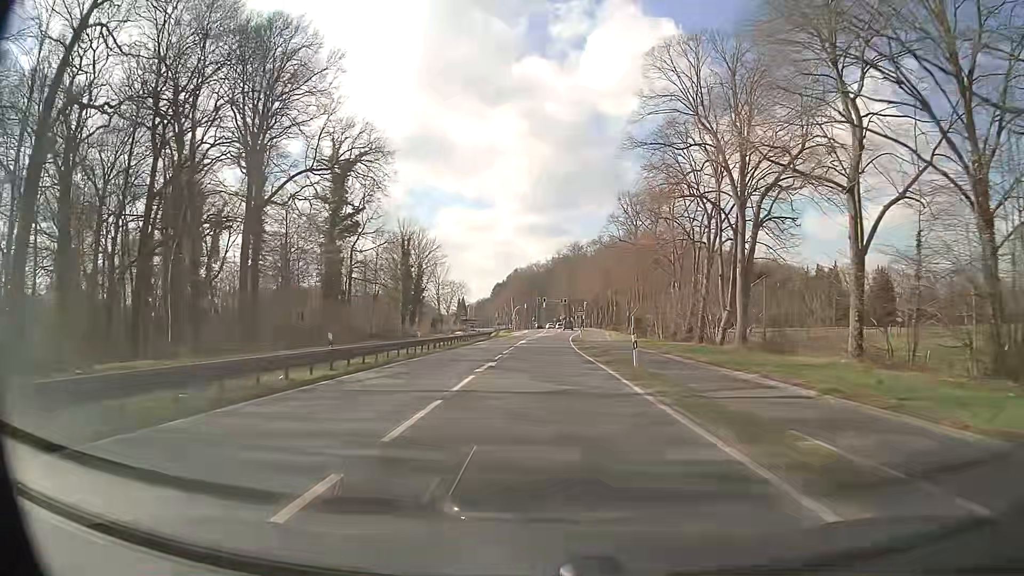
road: primary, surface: asphalt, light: Day
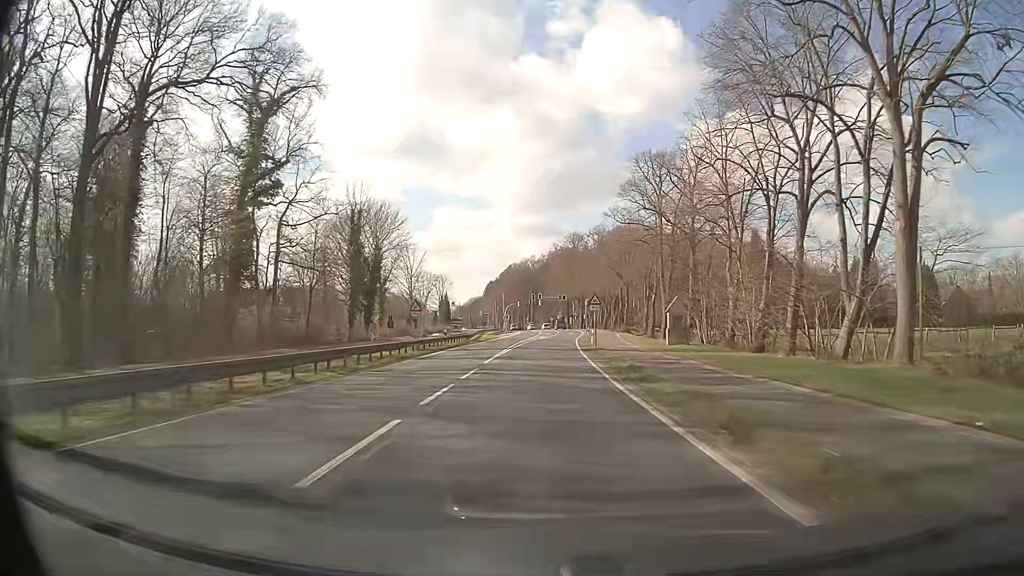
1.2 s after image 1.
(0.0, +21.6) m; 0°
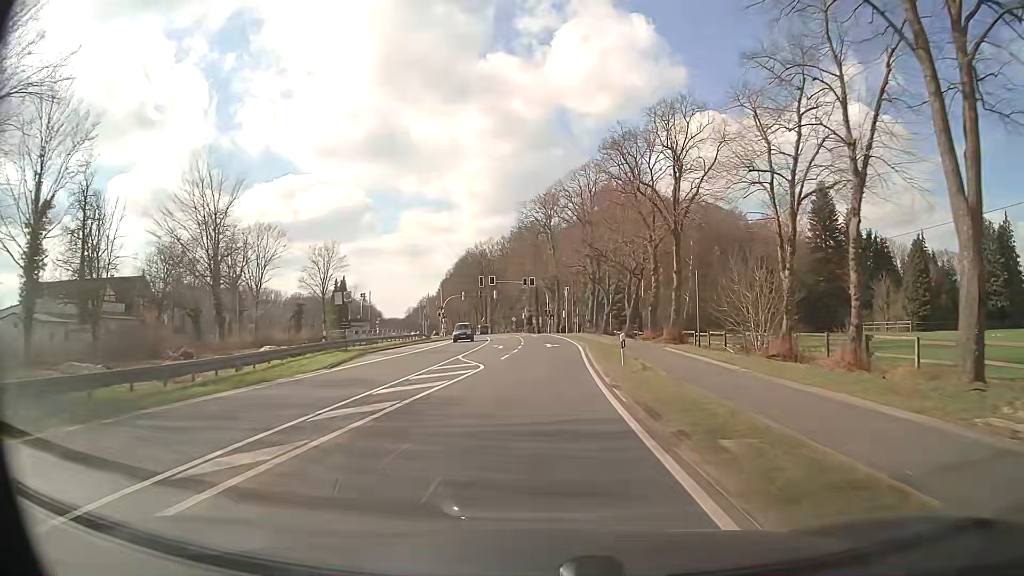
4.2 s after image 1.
(+1.3, +53.9) m; +3°
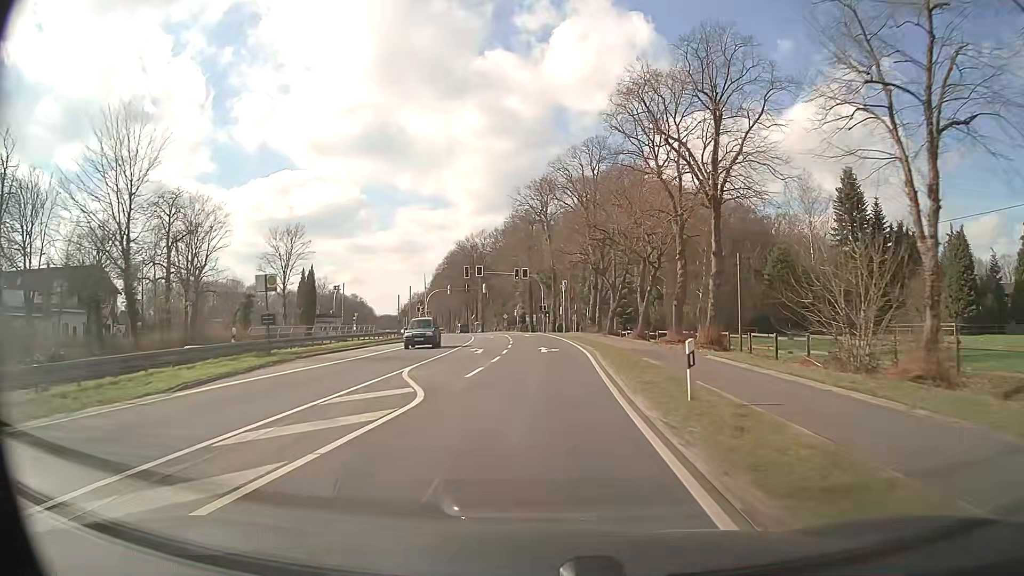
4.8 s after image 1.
(0.0, +10.8) m; 0°
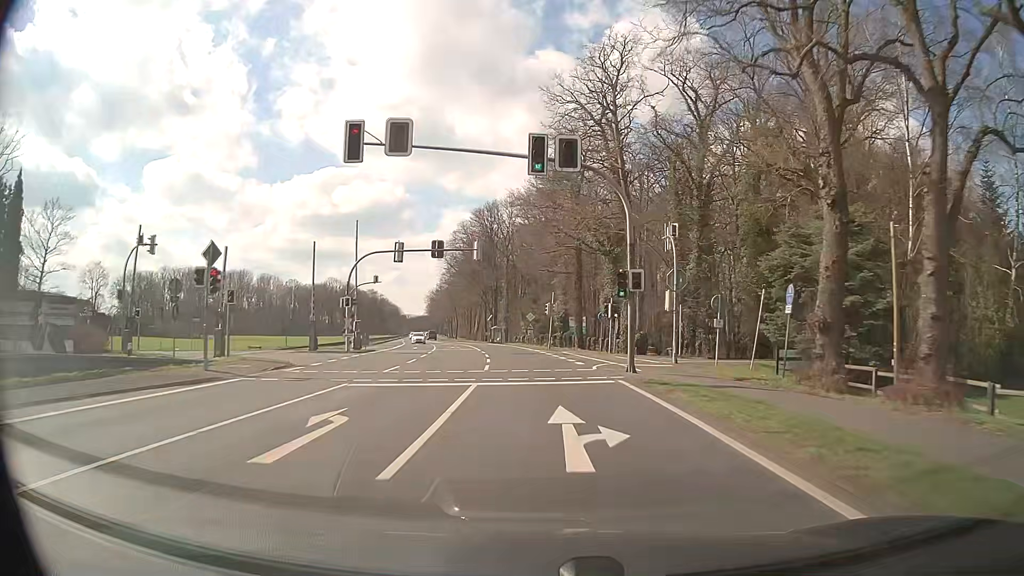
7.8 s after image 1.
(-1.4, +53.6) m; -4°
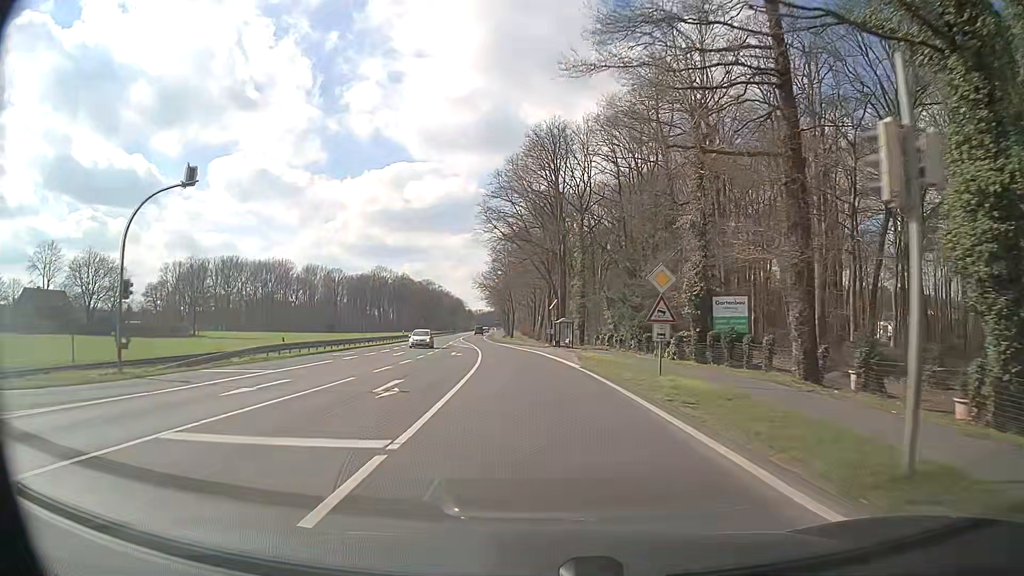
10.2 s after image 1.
(-2.0, +42.9) m; -6°
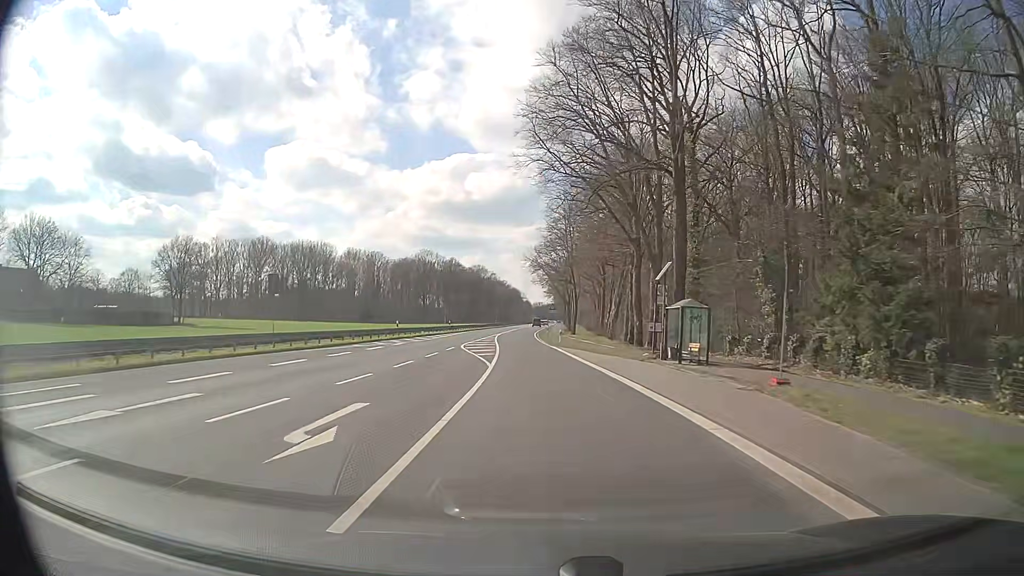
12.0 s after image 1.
(-1.5, +32.4) m; -5°
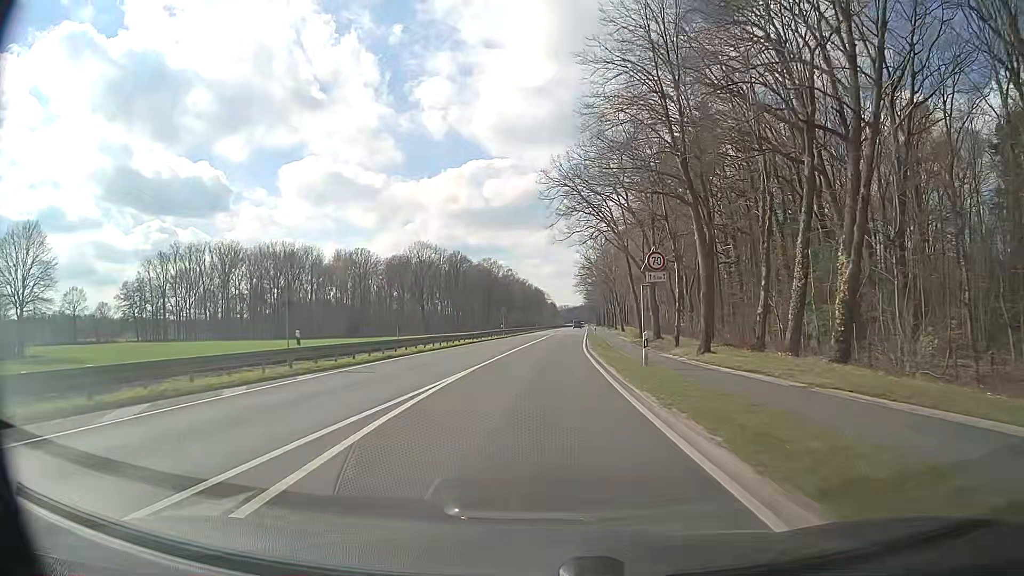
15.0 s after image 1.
(-1.7, +54.2) m; -2°
(0, +10) (0, +20) (0, +30) (+1, +40) (+1, +50) (+2, +60) (+2, +70) (+3, +80) (+3, +90) (+4, +100) m
